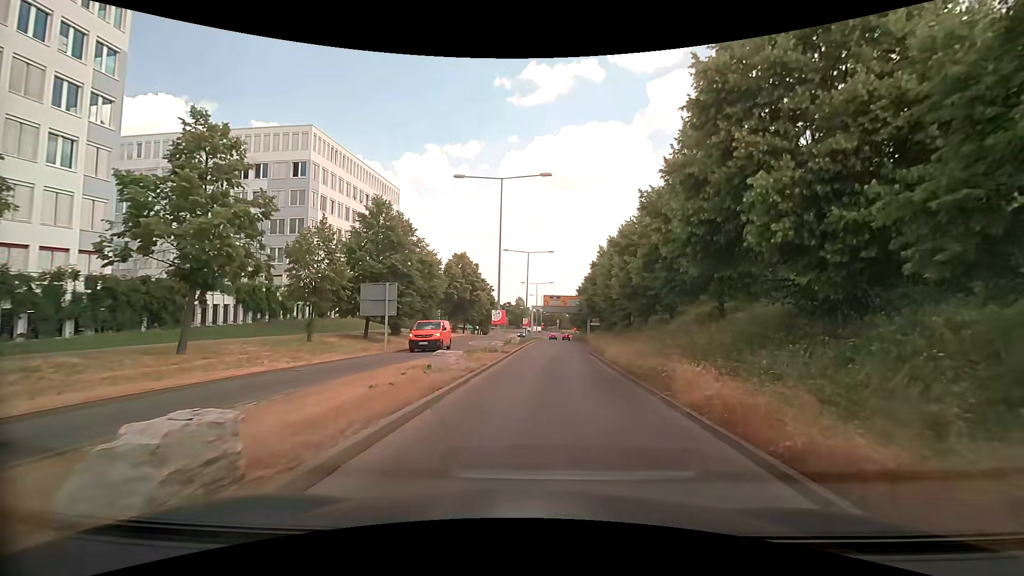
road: tertiary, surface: asphalt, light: Day
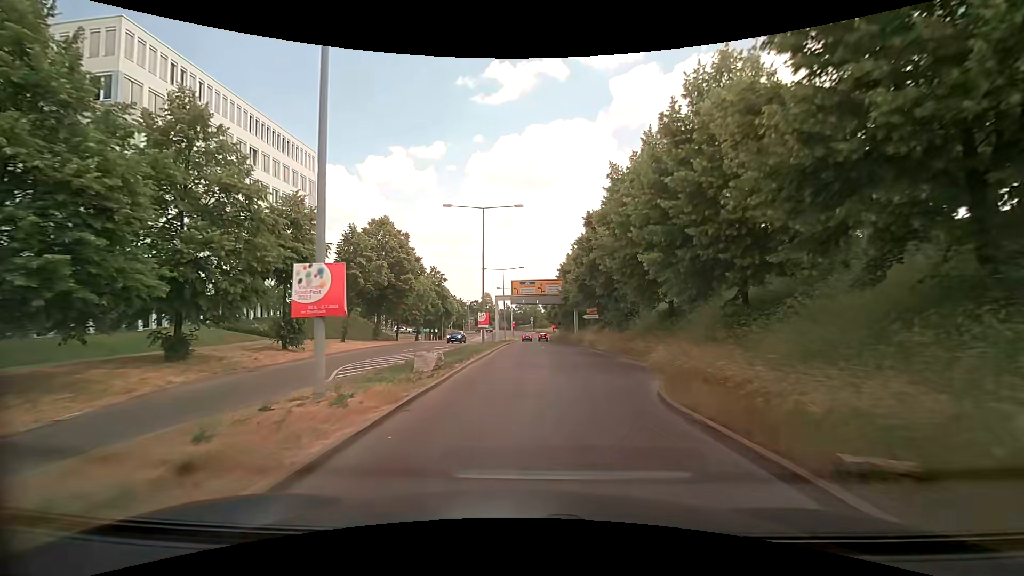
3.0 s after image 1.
(+1.0, +24.6) m; +3°
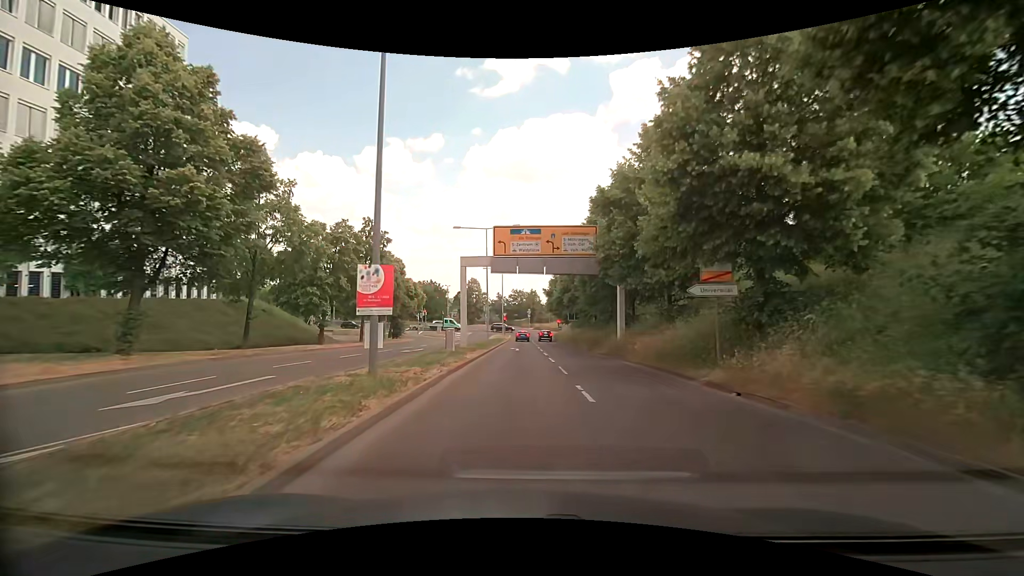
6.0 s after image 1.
(-0.1, +28.8) m; 0°
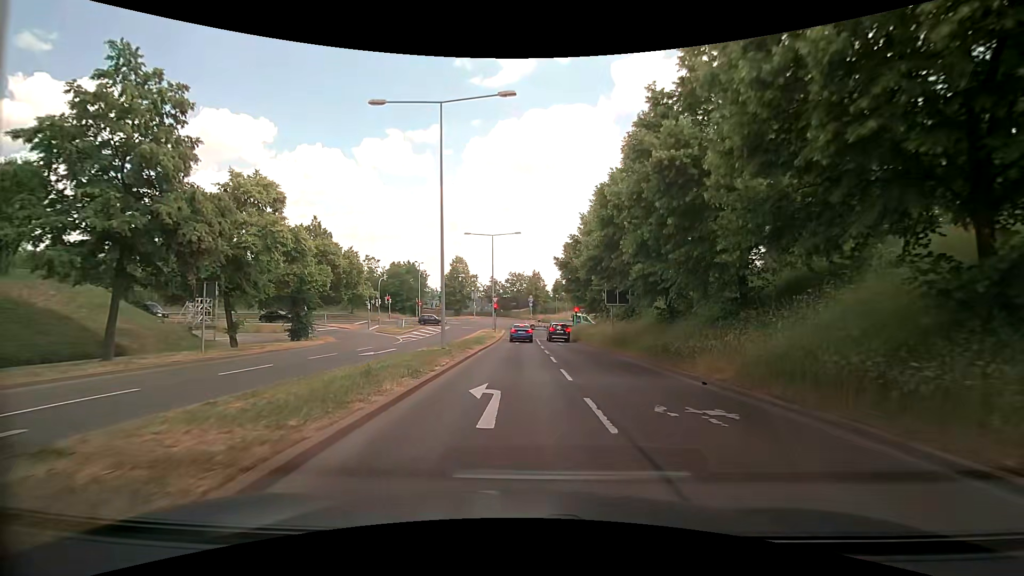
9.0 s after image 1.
(+0.1, +26.5) m; -1°
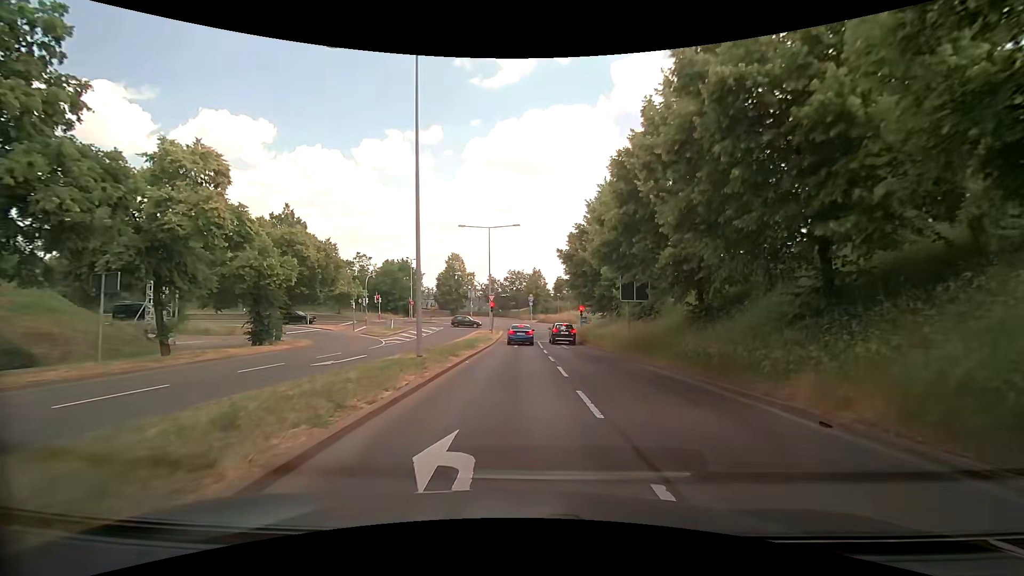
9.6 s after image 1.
(0.0, +4.9) m; 0°
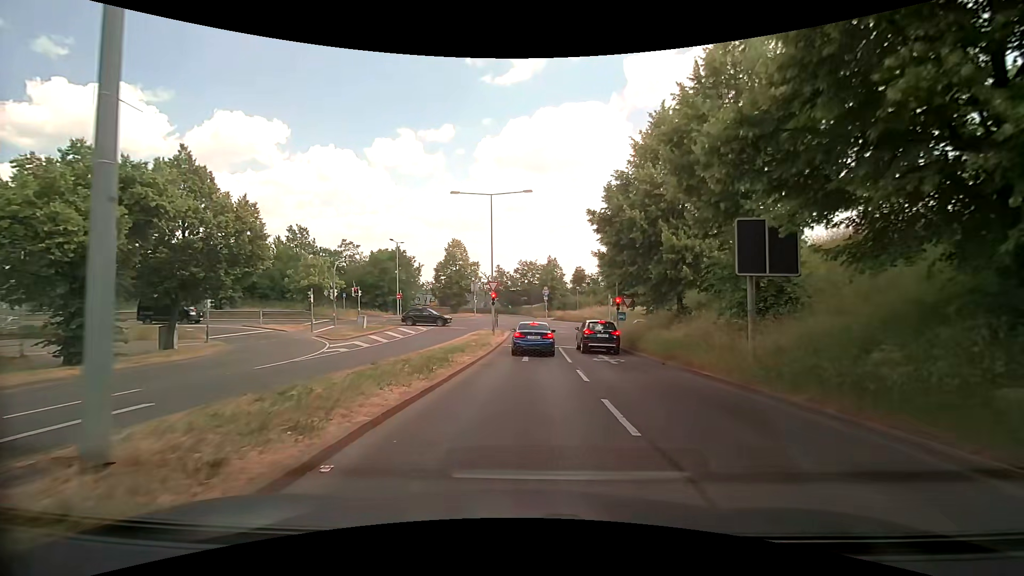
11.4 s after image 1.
(0.0, +13.0) m; -1°
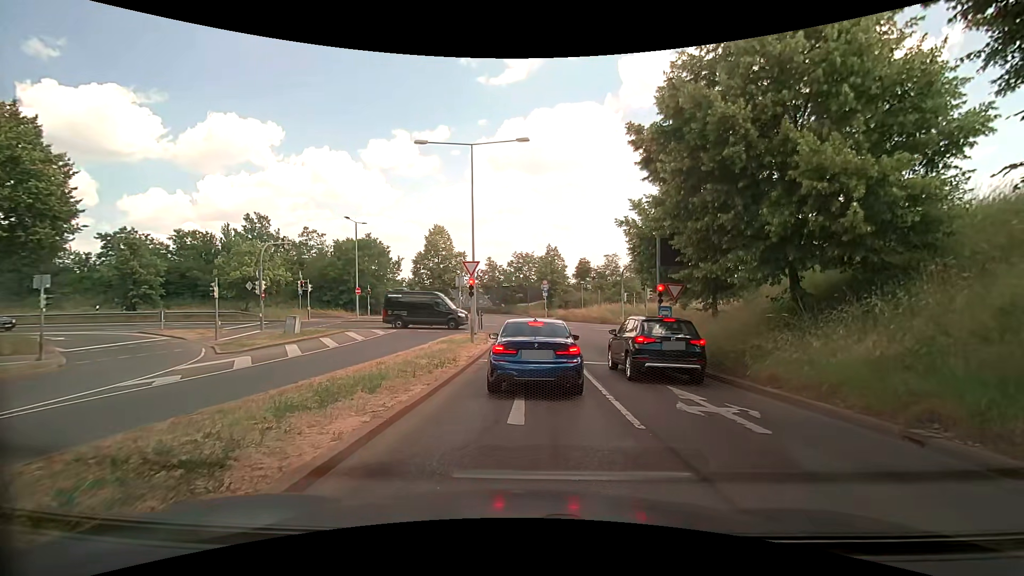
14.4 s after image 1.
(+0.1, +11.1) m; 0°
